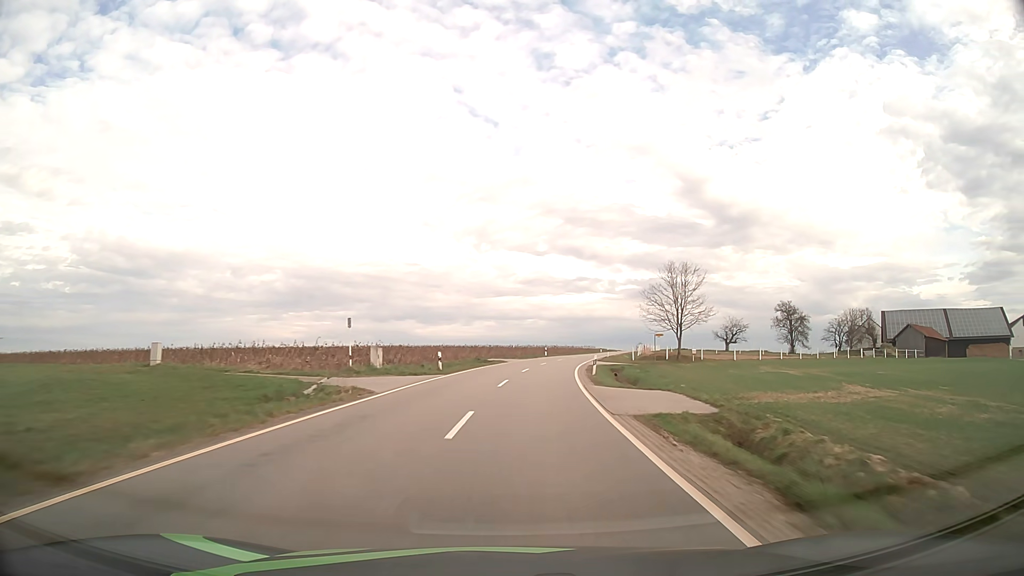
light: Day
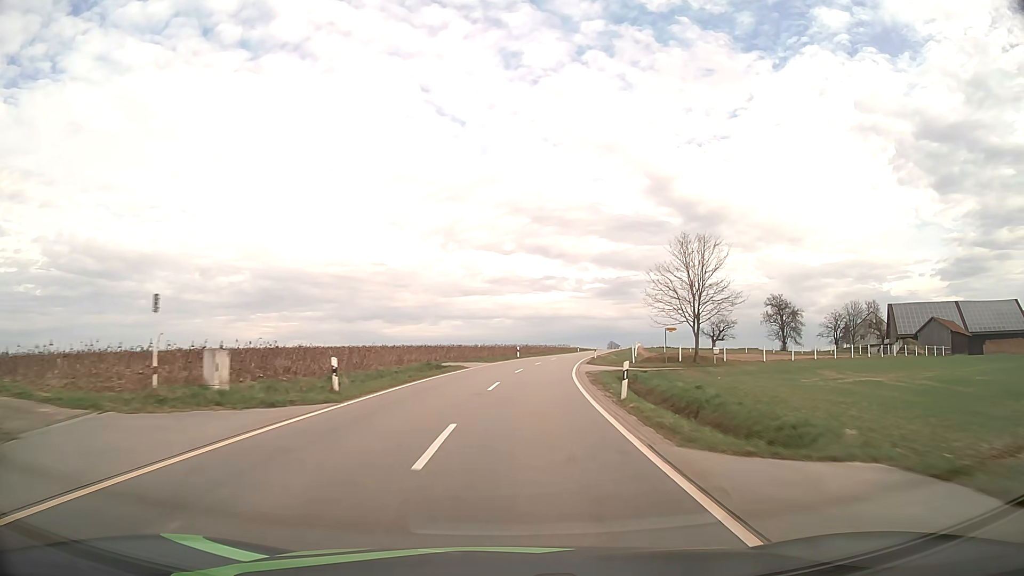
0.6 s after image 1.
(+0.3, +14.7) m; +3°
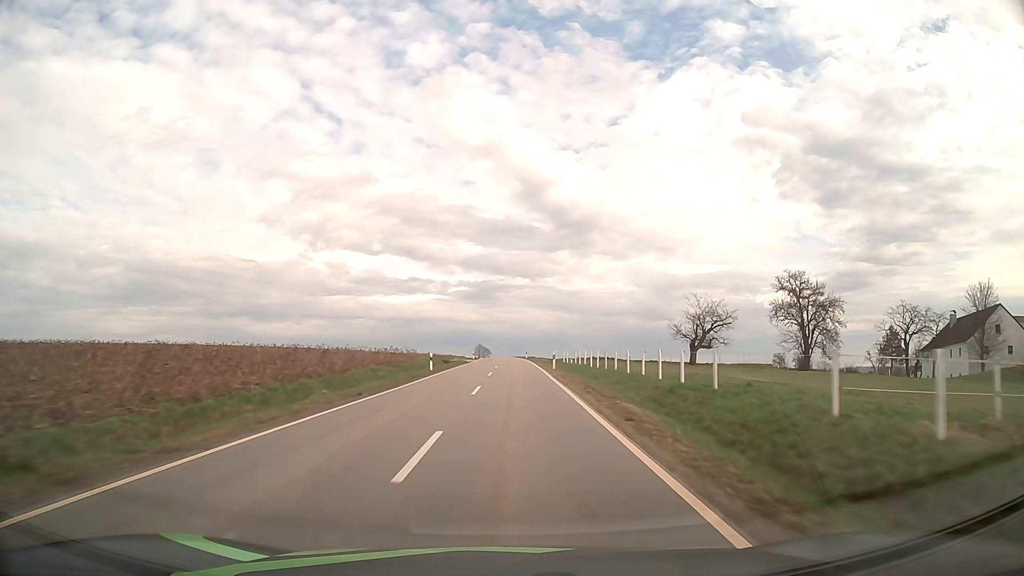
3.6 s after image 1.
(+8.2, +73.0) m; +12°
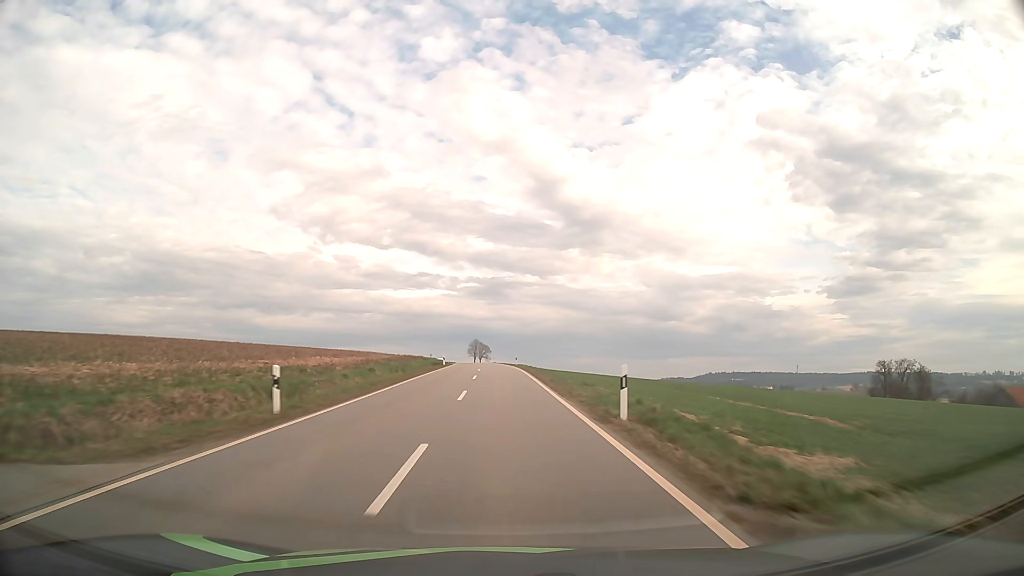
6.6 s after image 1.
(+0.8, +74.6) m; 0°
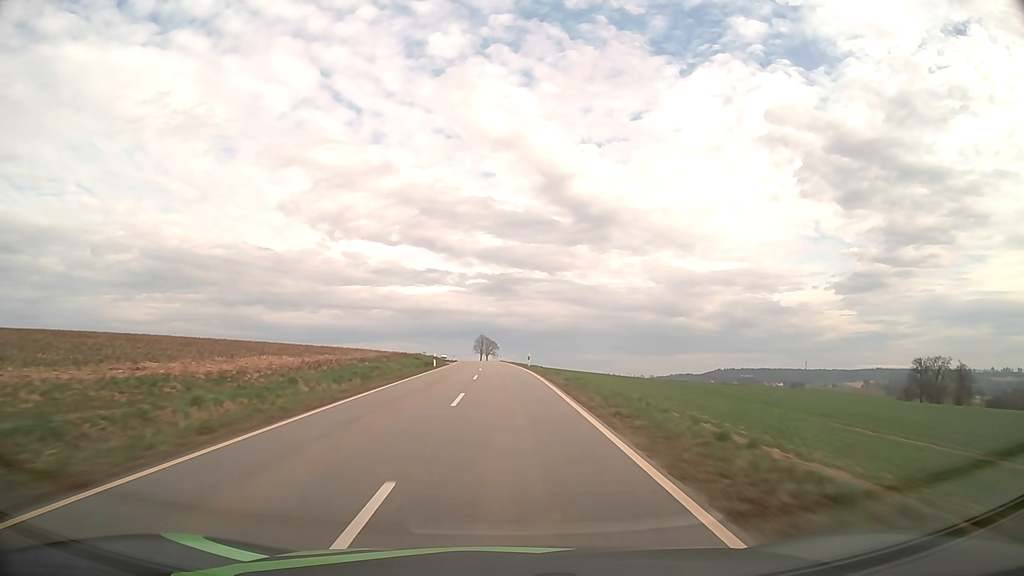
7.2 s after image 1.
(-0.1, +15.1) m; -1°
(0, +10) (0, +20) (0, +30) (-1, +40) (-1, +50) (-1, +60) (-2, +70) (-2, +80) (-2, +90) (-3, +100) m
